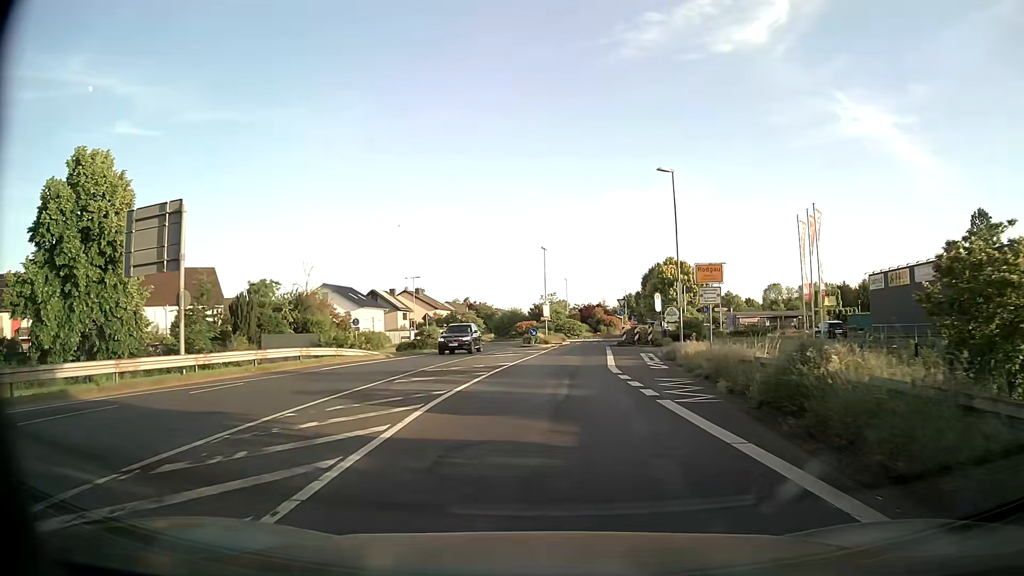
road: tertiary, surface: asphalt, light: Day
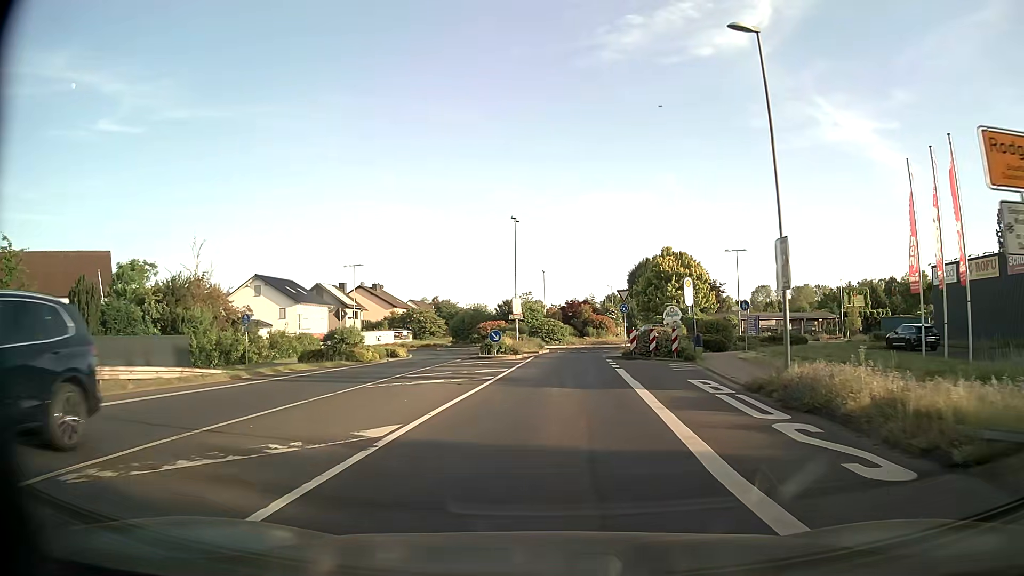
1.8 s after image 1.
(+0.4, +16.5) m; +2°
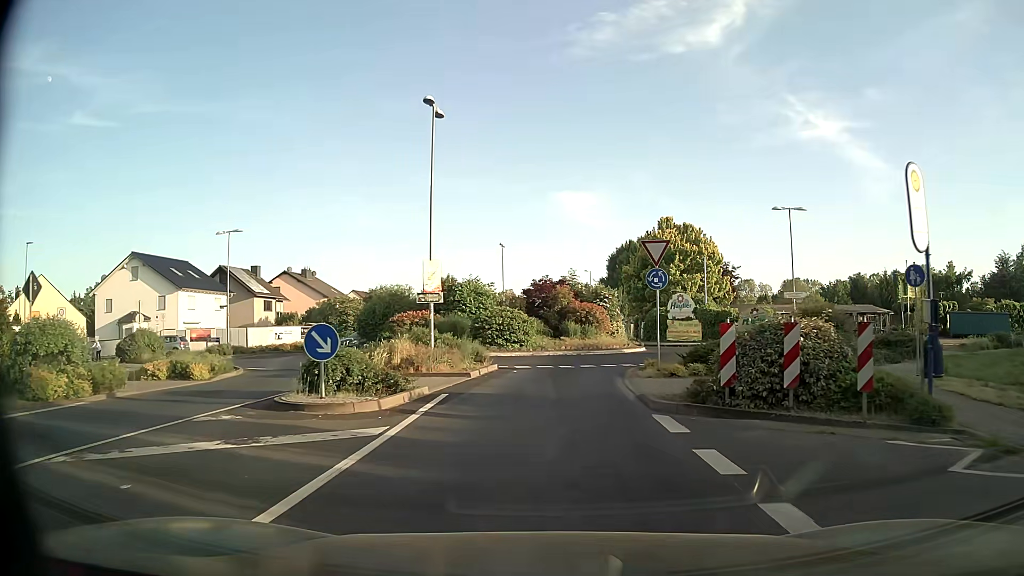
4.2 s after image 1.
(+0.7, +21.1) m; +3°
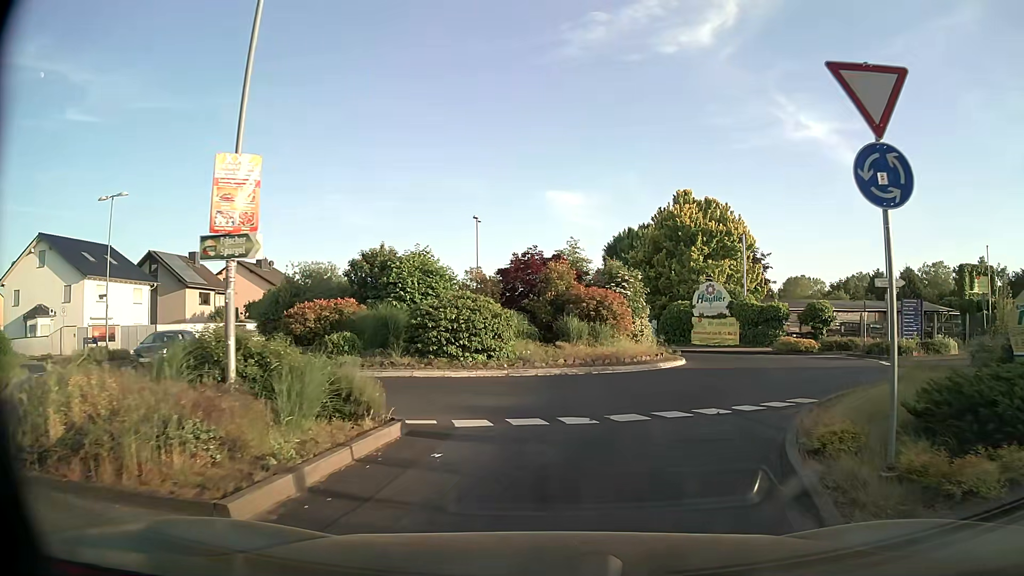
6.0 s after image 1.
(0.0, +12.8) m; +2°
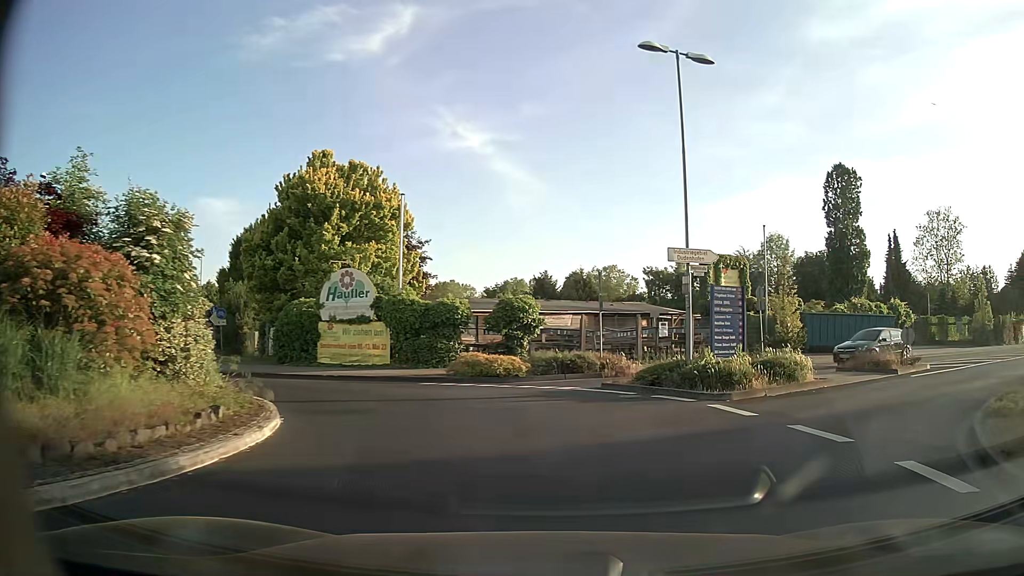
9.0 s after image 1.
(+2.6, +13.8) m; +30°
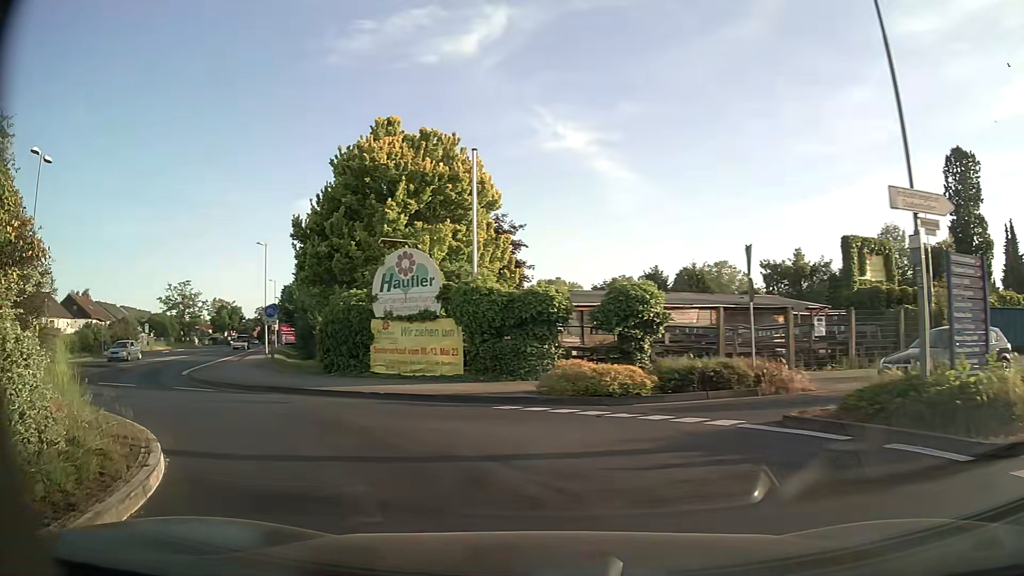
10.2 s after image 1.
(-0.3, +6.8) m; -9°
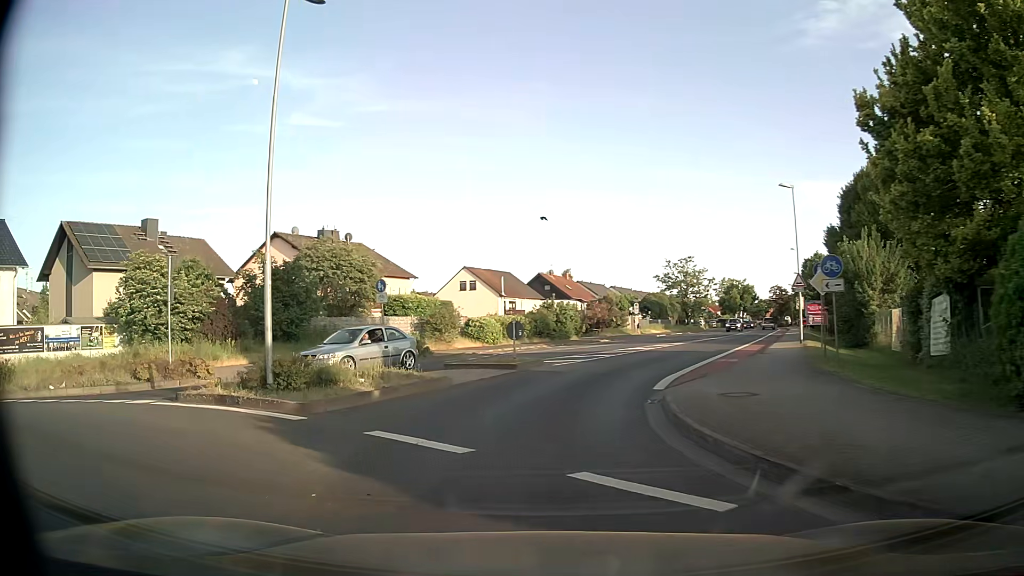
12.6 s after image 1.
(-6.0, +13.7) m; -44°
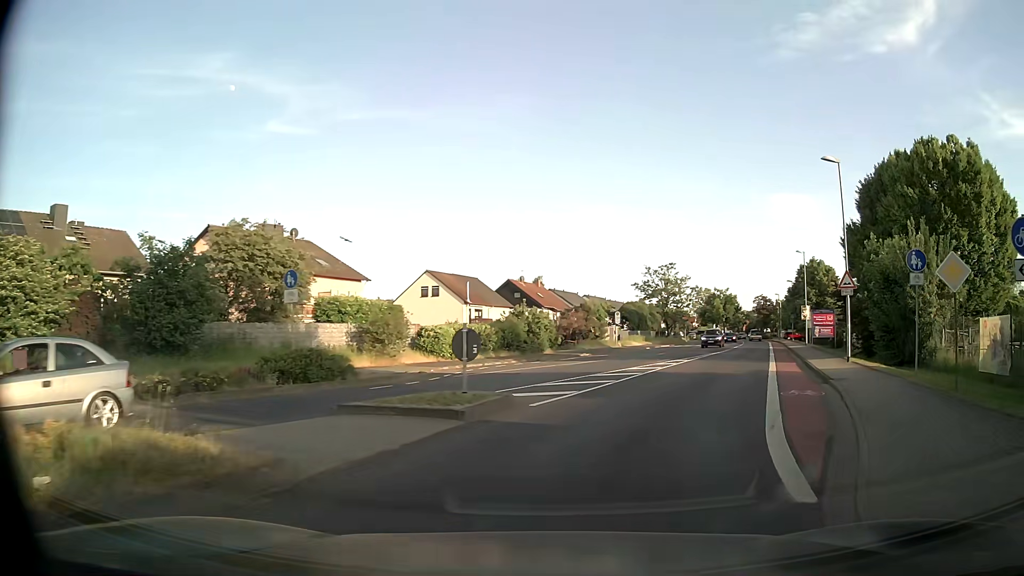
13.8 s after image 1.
(-0.1, +8.6) m; +3°
(+1, +10) (+4, +19) (+7, +29) (+11, +38) (+14, +48) (+17, +57) (+20, +67) (+24, +76) (+27, +86) (+30, +95) m
